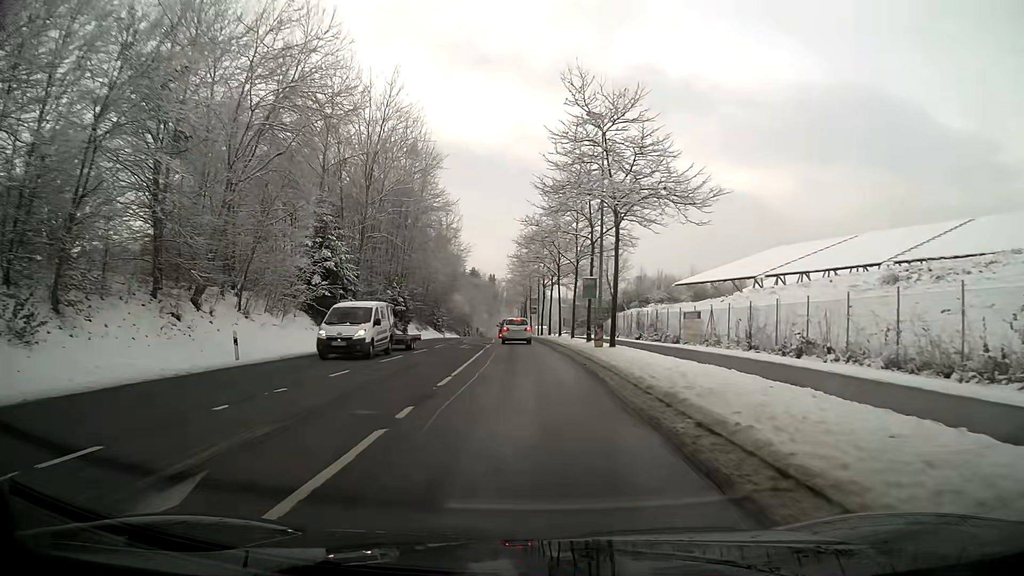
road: secondary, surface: asphalt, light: Day
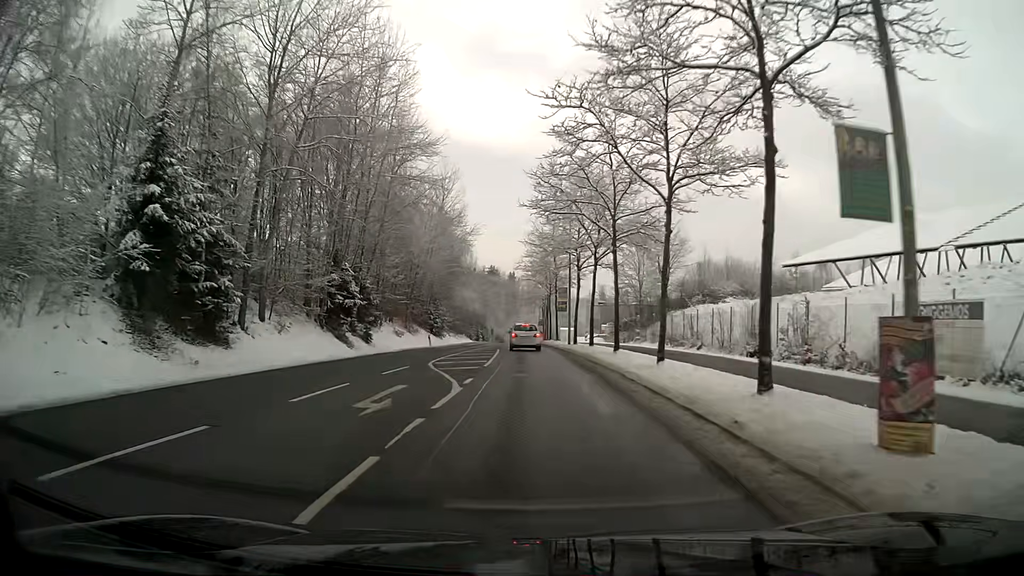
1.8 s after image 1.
(-0.3, +23.1) m; -1°
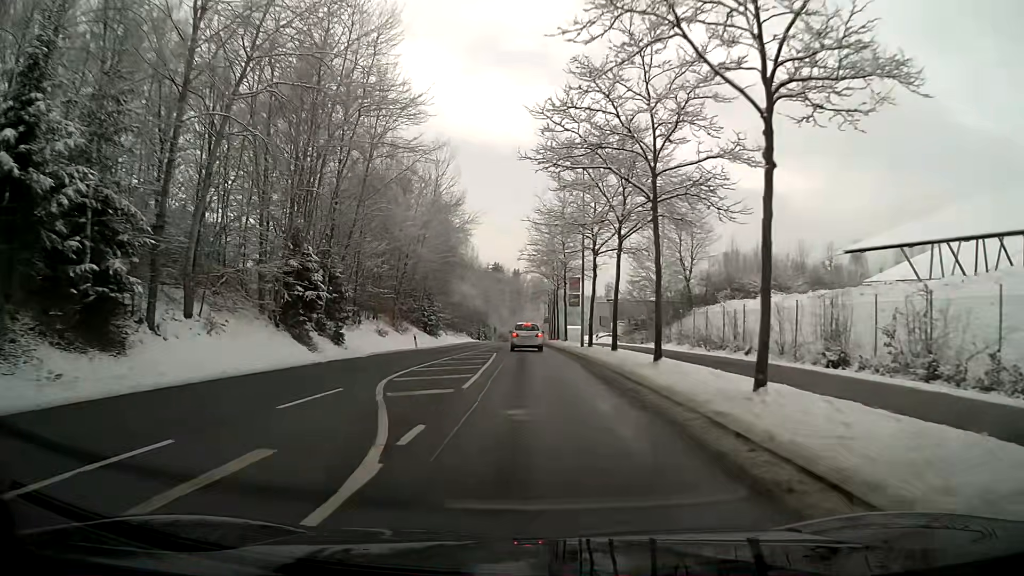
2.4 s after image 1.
(0.0, +7.9) m; 0°
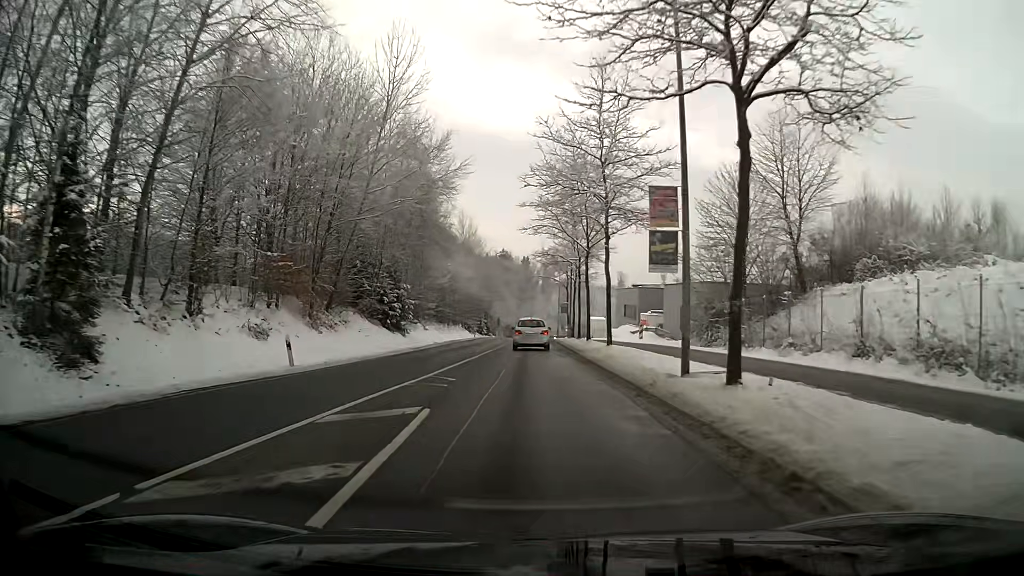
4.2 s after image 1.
(-0.2, +23.3) m; -1°
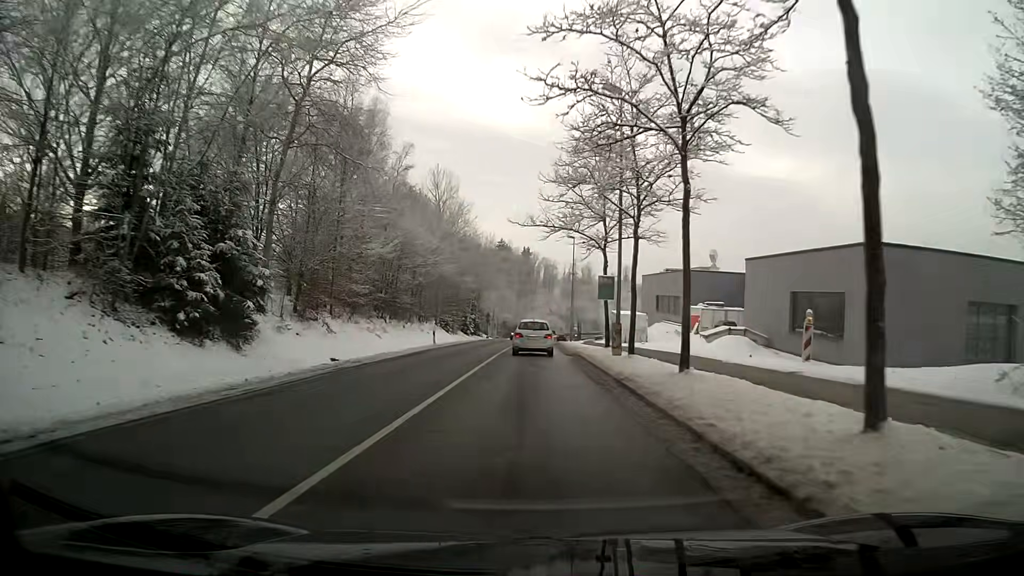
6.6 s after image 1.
(-0.1, +29.1) m; 0°
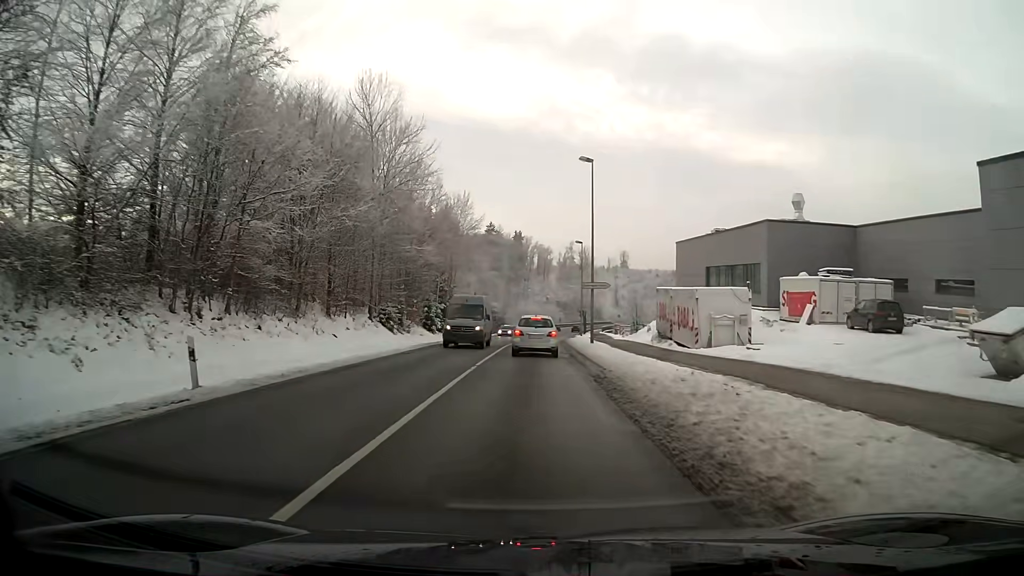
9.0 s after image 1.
(+0.2, +28.2) m; +1°
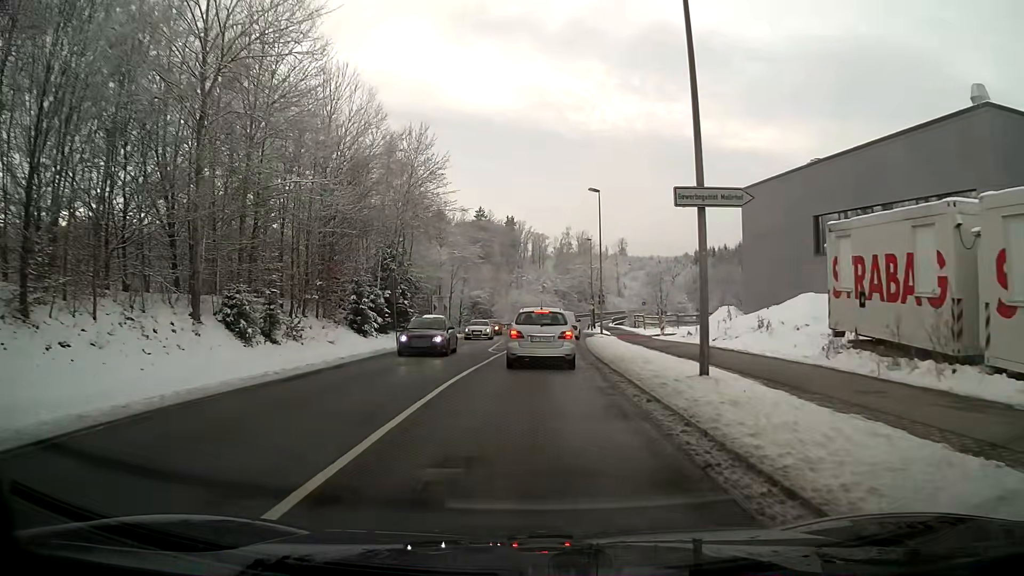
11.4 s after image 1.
(+0.1, +24.6) m; +1°
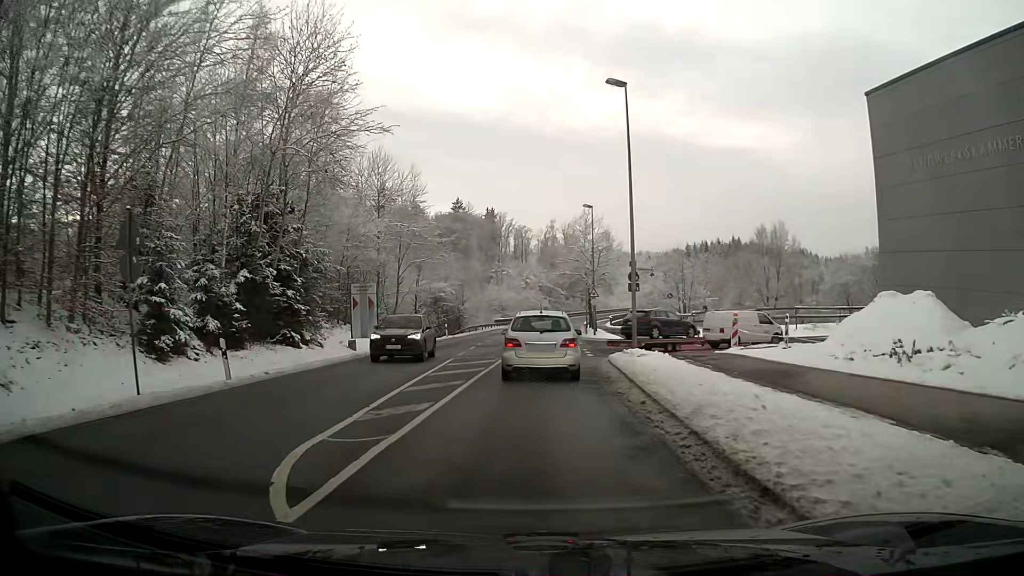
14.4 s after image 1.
(+0.2, +21.4) m; +1°
(0, +10) (0, +20) (+3, +29) (+11, +35) (+21, +37) (+31, +40) (+40, +44) (+48, +49) (+56, +55) (+64, +61) m
